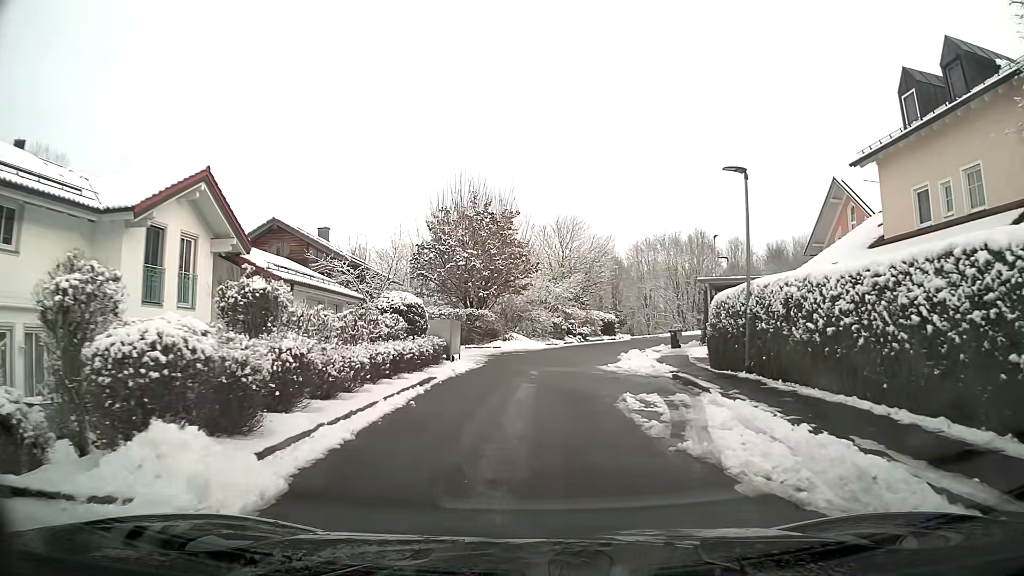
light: Day
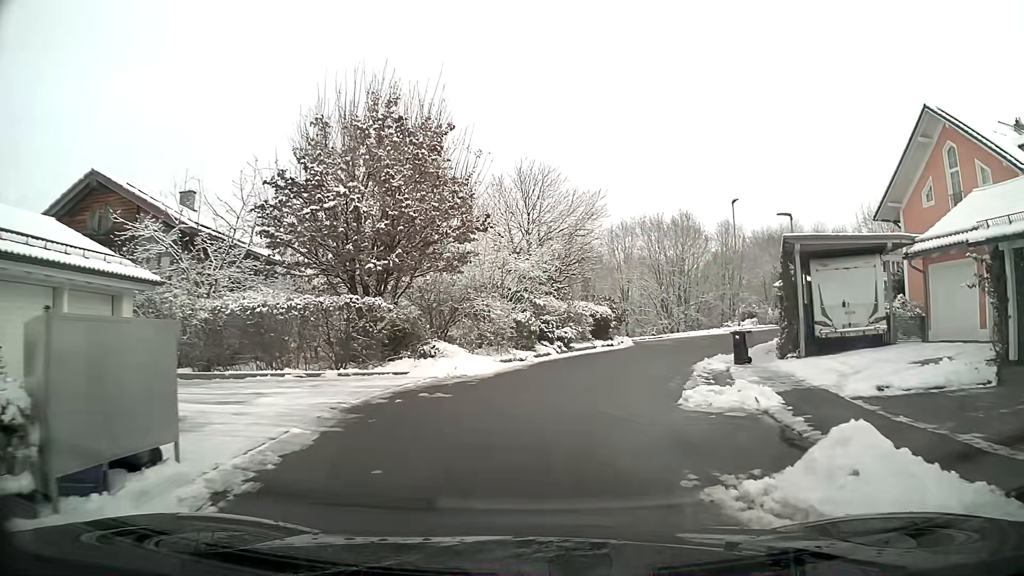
(+0.4, +15.9) m; +4°
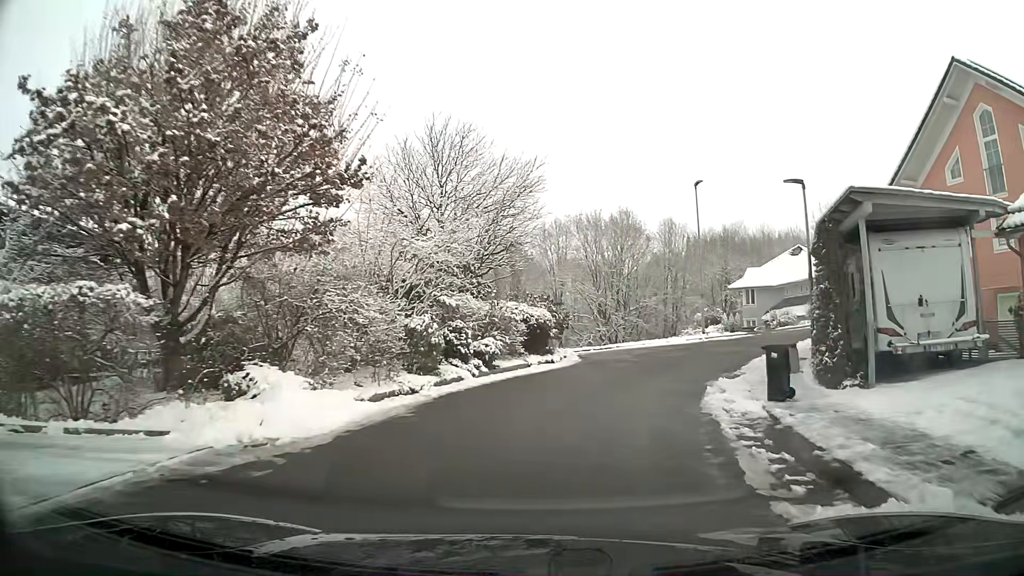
(+0.4, +7.8) m; +6°
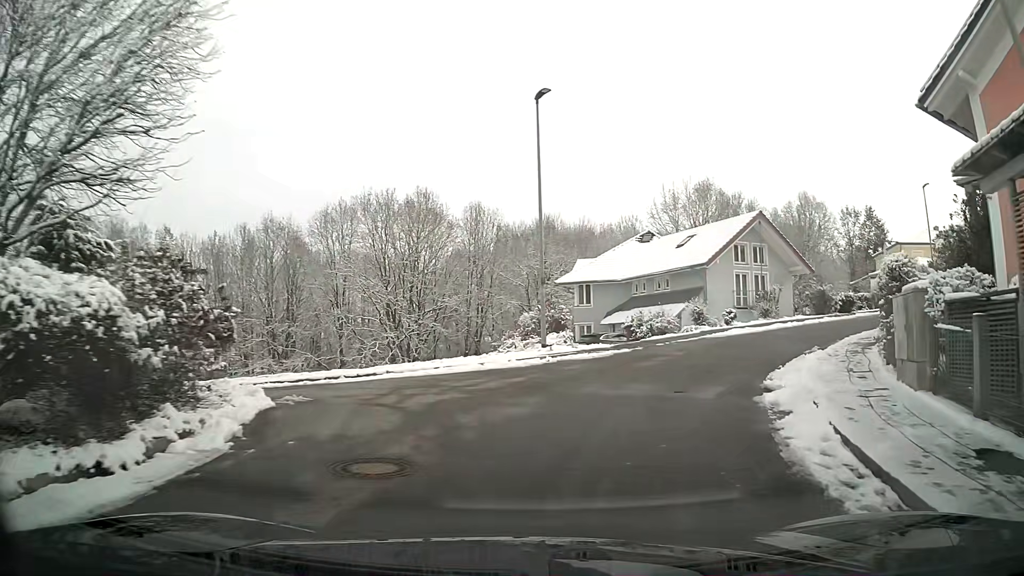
(+2.2, +15.1) m; +18°
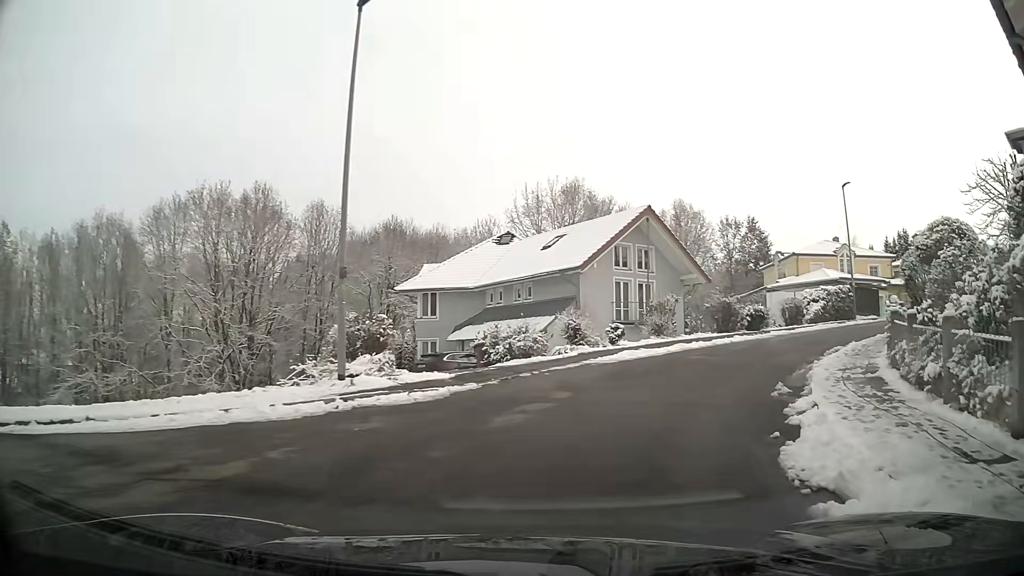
(+0.8, +7.6) m; +12°
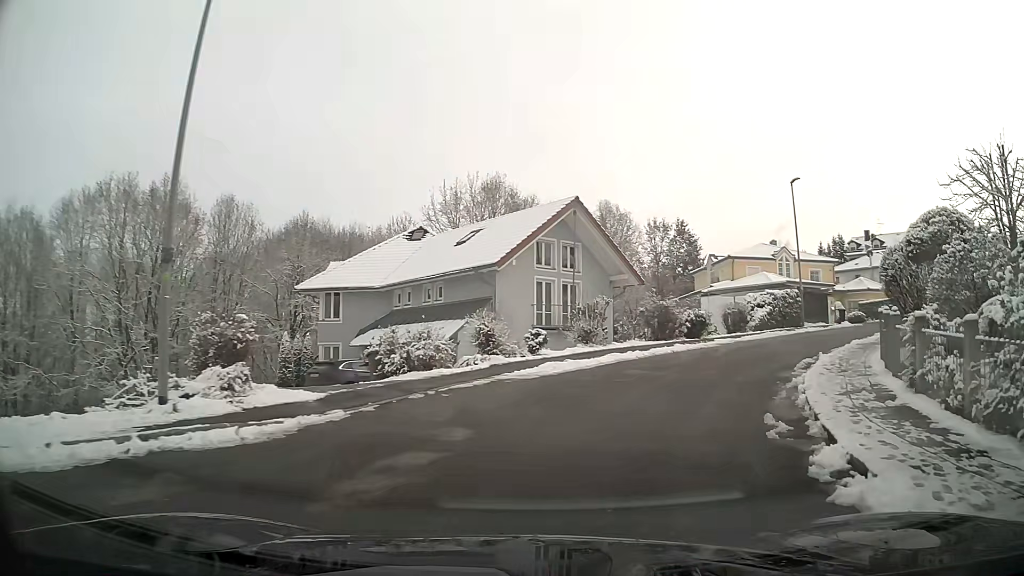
(+0.2, +3.7) m; +7°
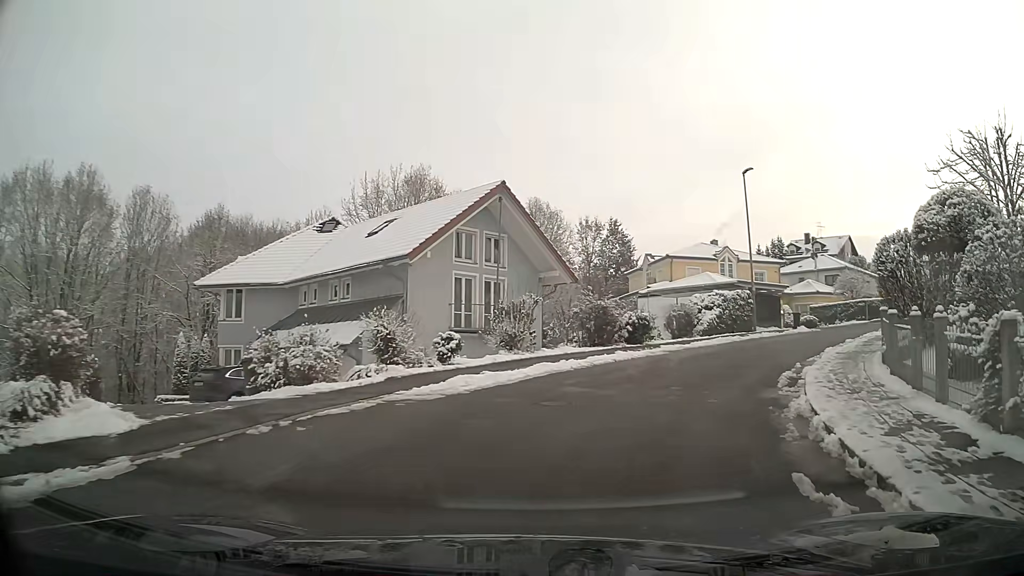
(+0.2, +3.7) m; +6°
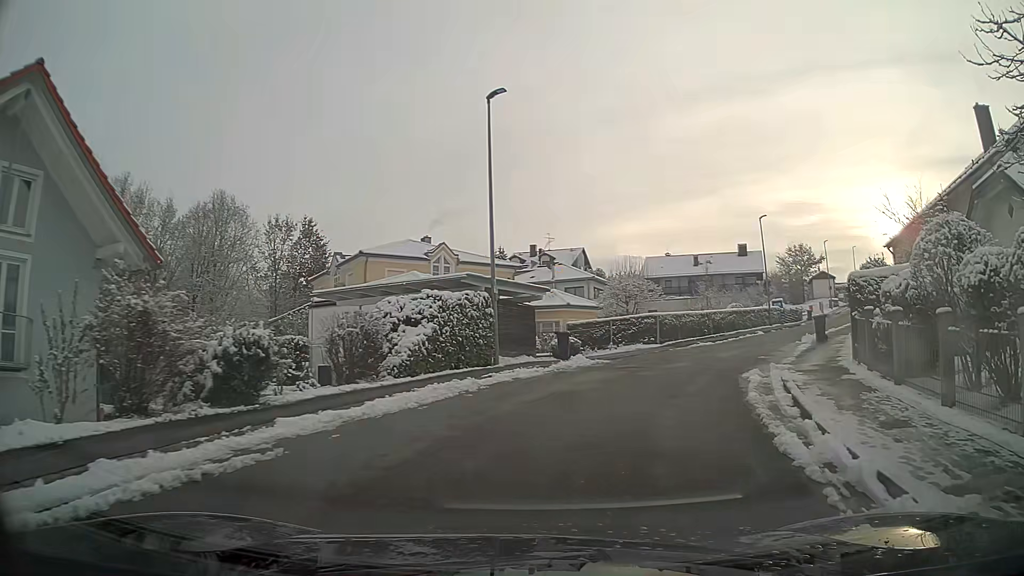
(+3.1, +14.2) m; +25°
(+1, +10) (+4, +19) (+9, +28) (+14, +37) (+20, +45) (+25, +54) (+30, +62) (+35, +71) (+41, +79) (+49, +84) m
